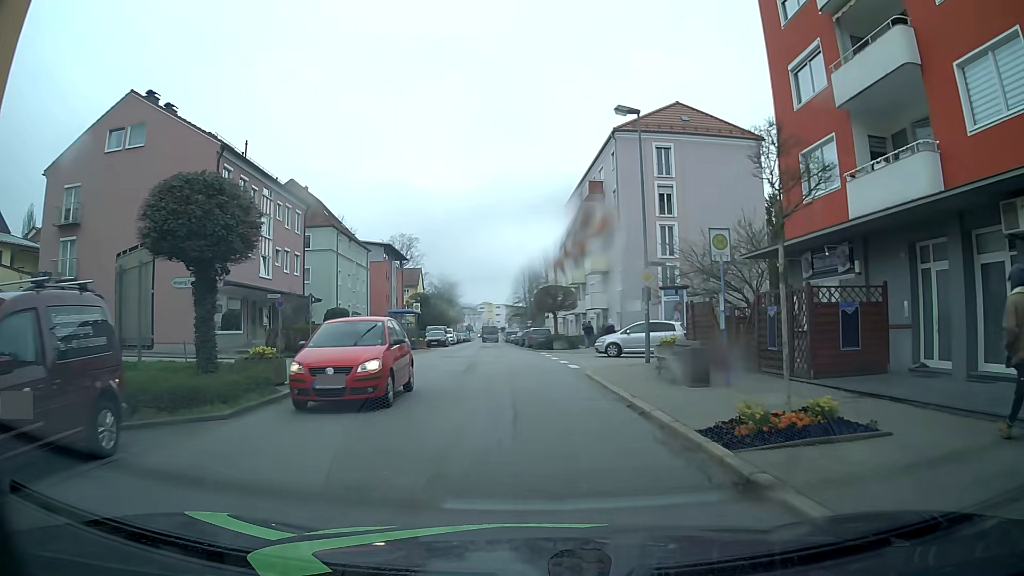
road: tertiary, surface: asphalt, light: Day
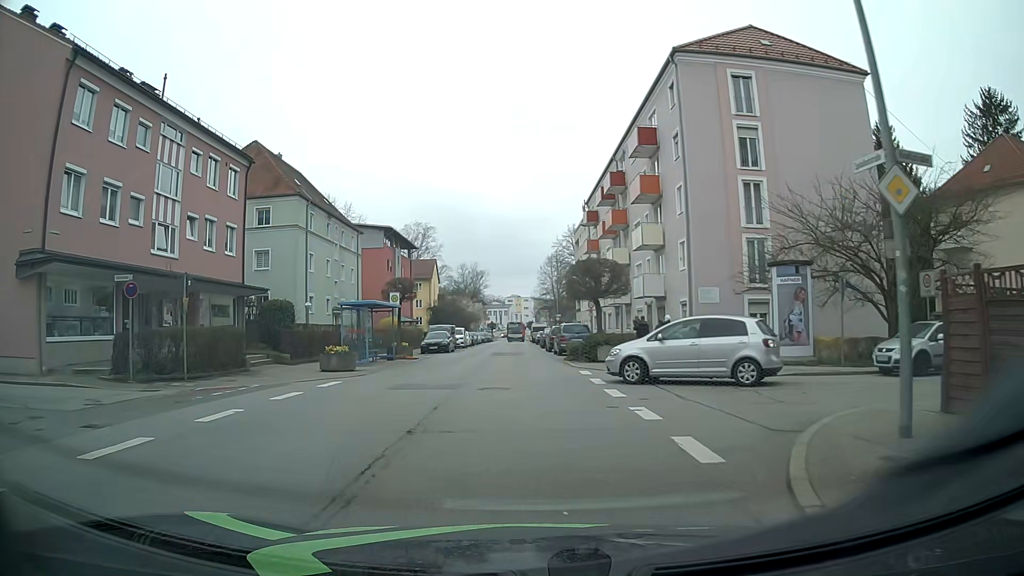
(-0.2, +13.8) m; -2°
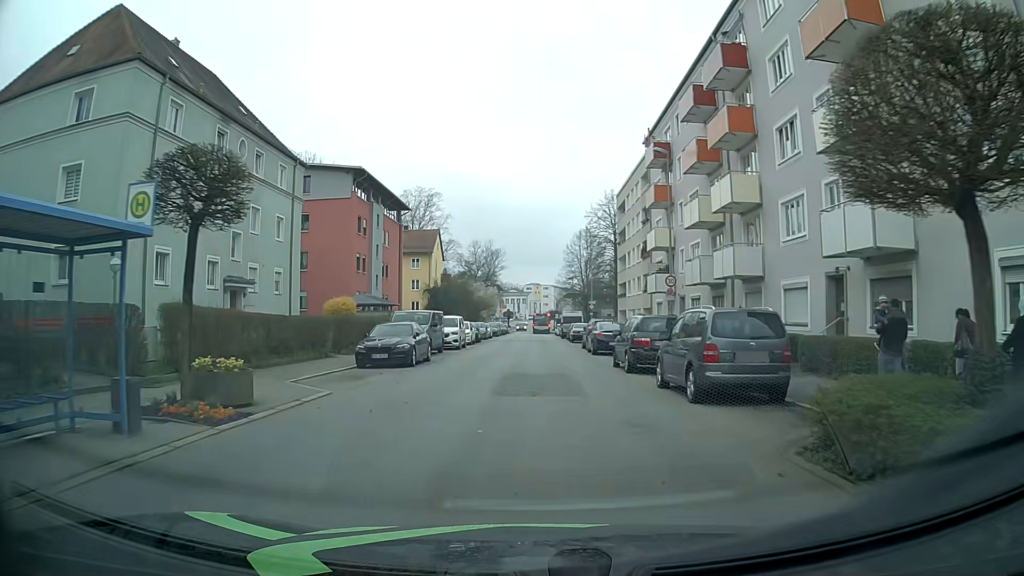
(-1.2, +22.4) m; -1°
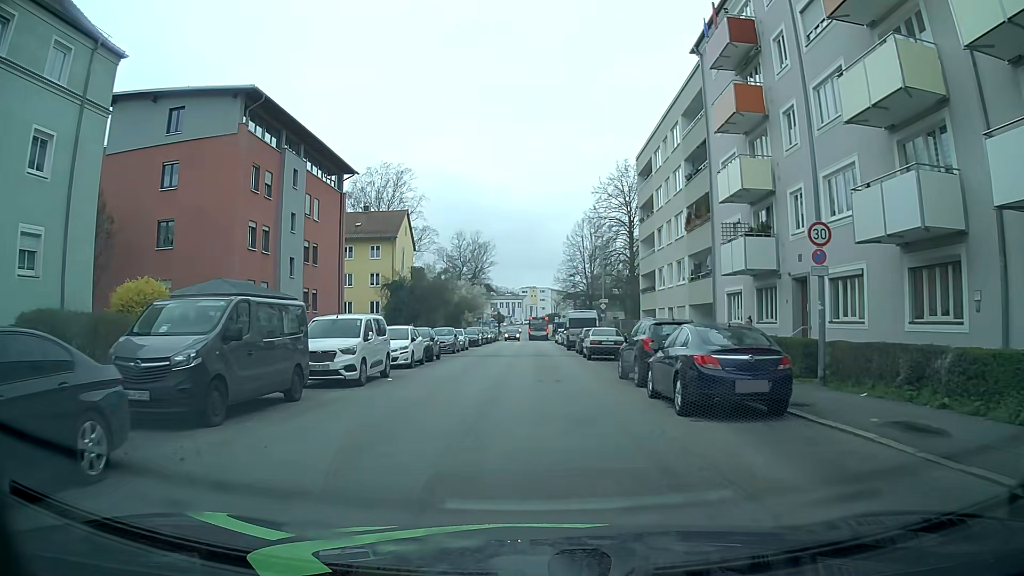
(0.0, +19.0) m; -1°
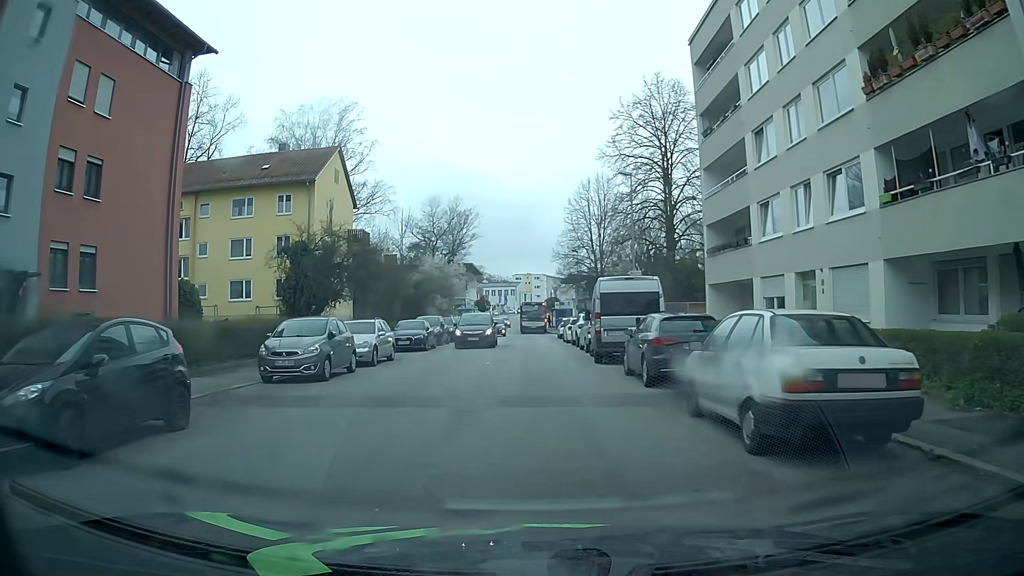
(+0.1, +22.7) m; +1°
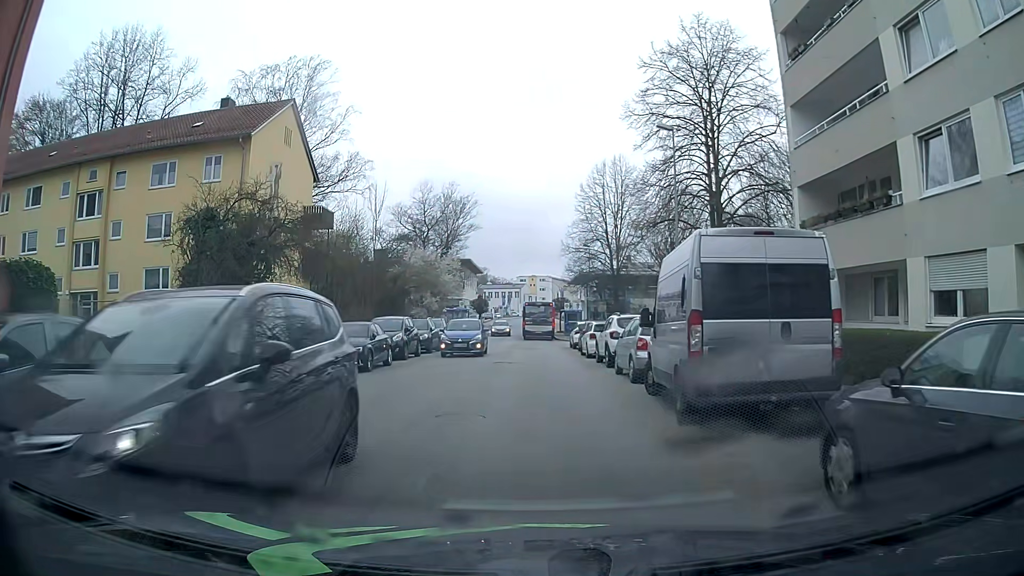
(-0.1, +10.9) m; 0°
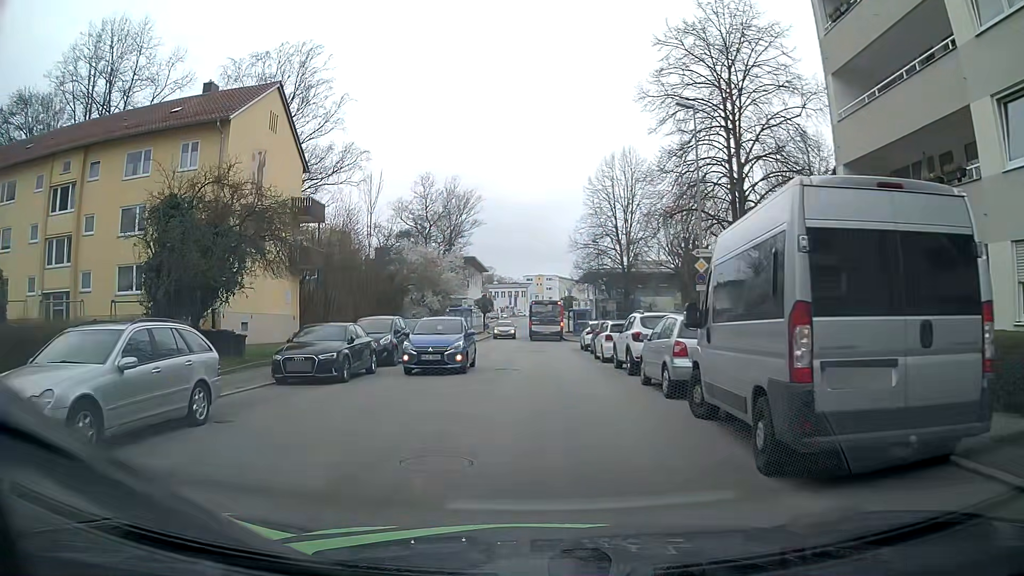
(0.0, +3.0) m; -2°
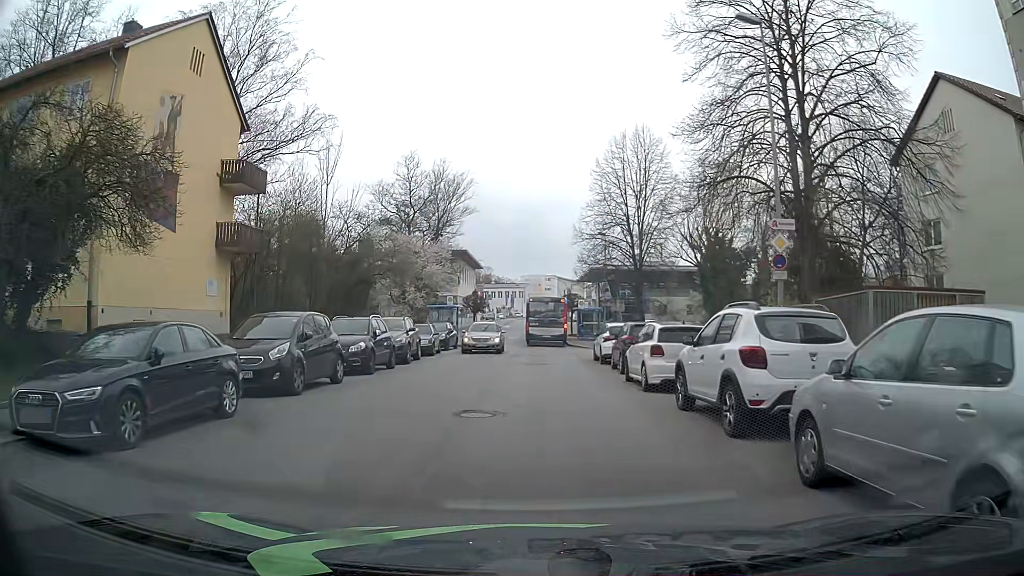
(0.0, +8.9) m; +1°
